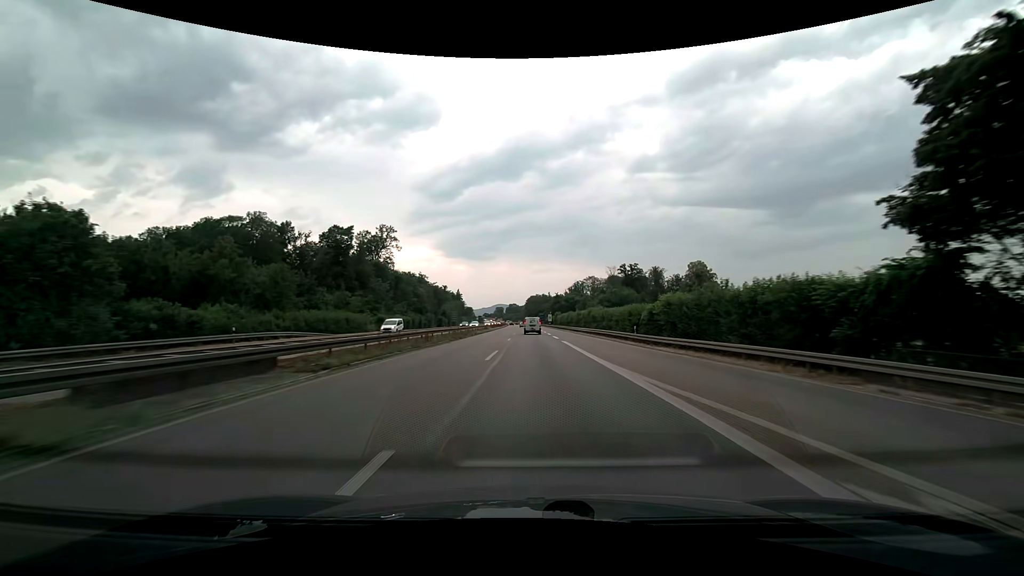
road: trunk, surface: asphalt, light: Day
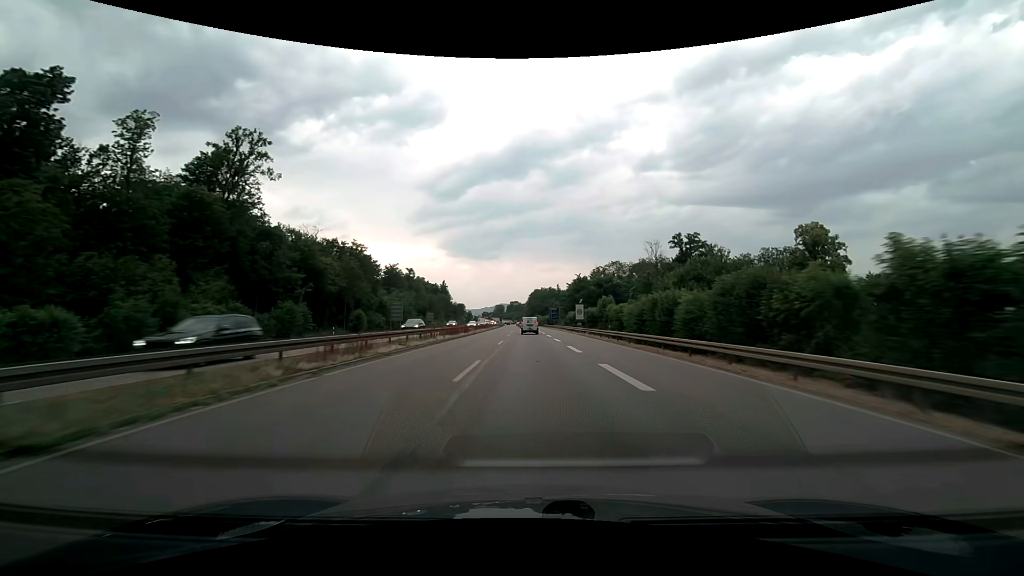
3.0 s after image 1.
(-0.2, +79.8) m; 0°
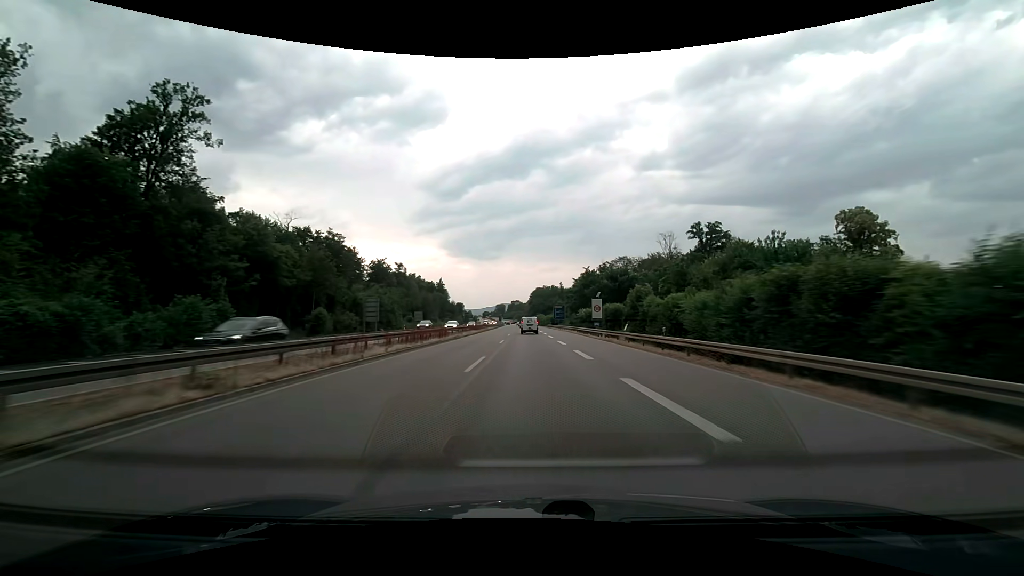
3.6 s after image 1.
(0.0, +15.9) m; 0°
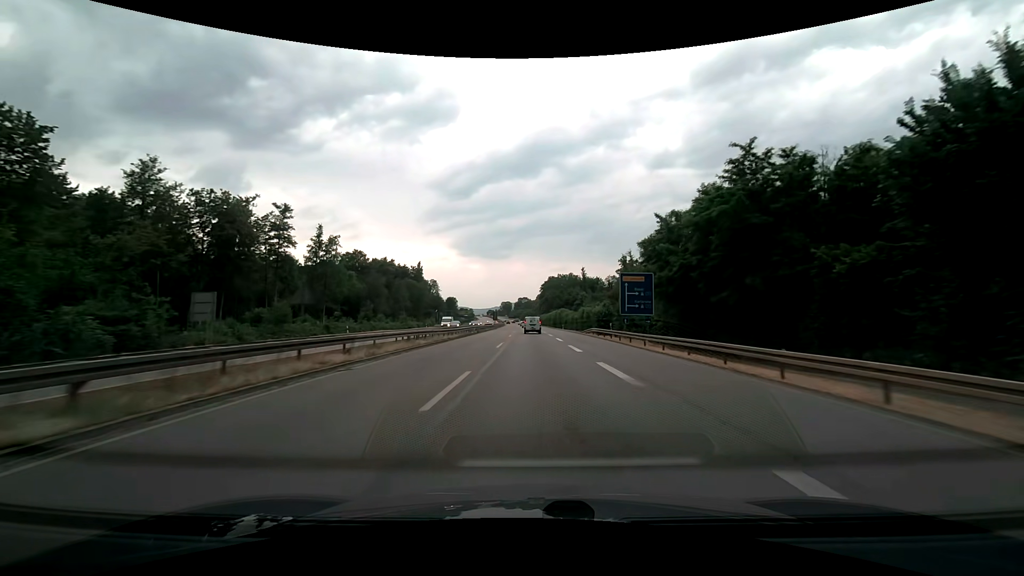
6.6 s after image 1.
(-0.6, +79.1) m; -1°
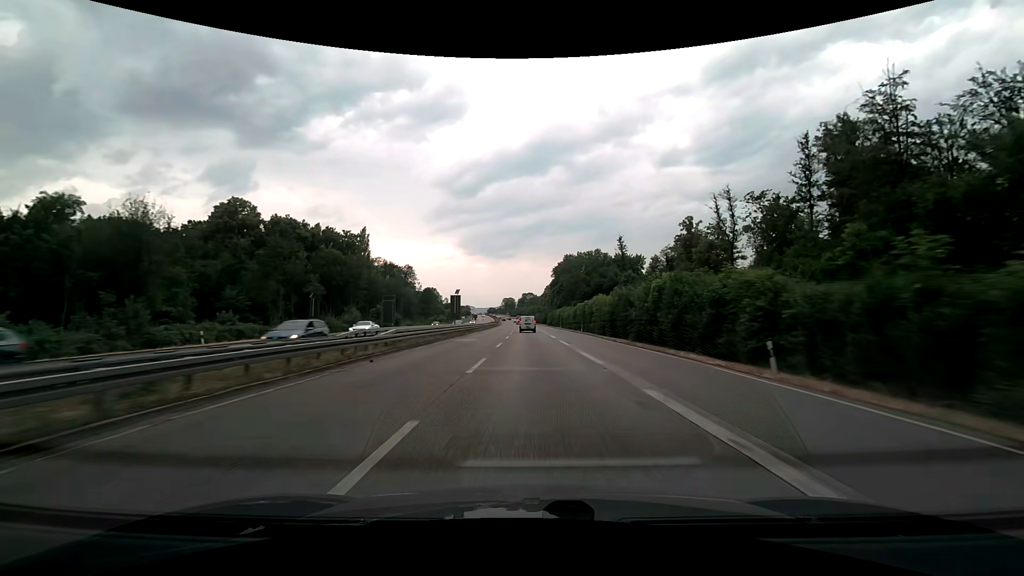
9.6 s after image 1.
(-0.3, +78.9) m; 0°
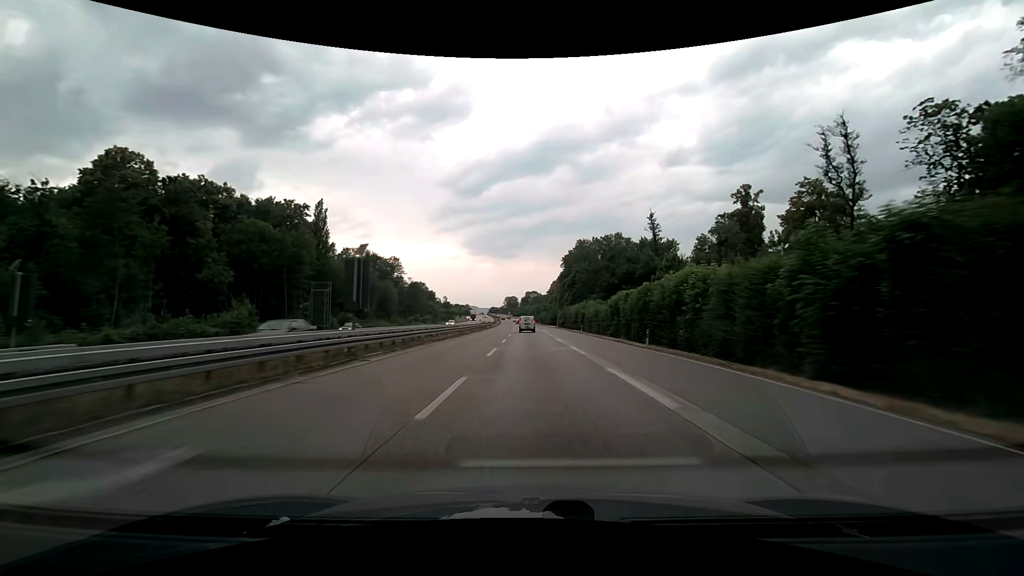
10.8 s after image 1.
(-0.1, +31.6) m; 0°
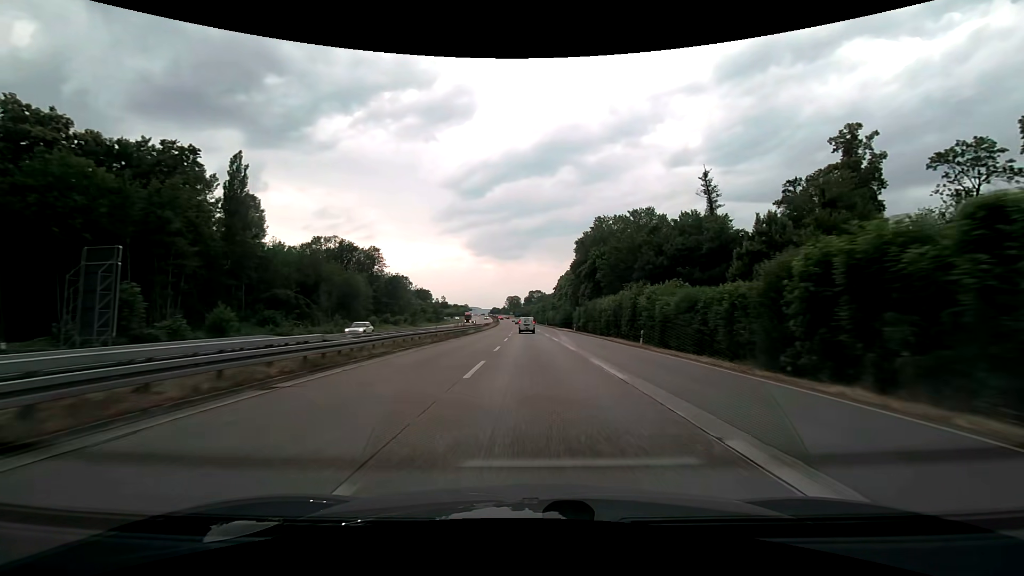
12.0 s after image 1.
(-0.1, +31.8) m; -1°
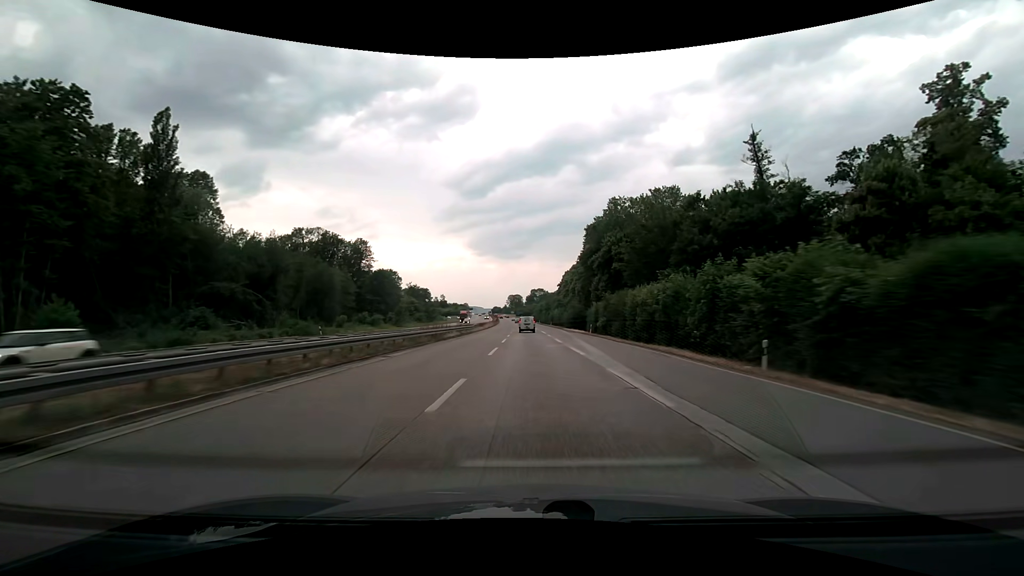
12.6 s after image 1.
(0.0, +15.9) m; 0°
(0, +10) (0, +20) (0, +30) (0, +40) (0, +50) (0, +60) (-1, +70) (-1, +80) (-1, +90) (-1, +100) m
